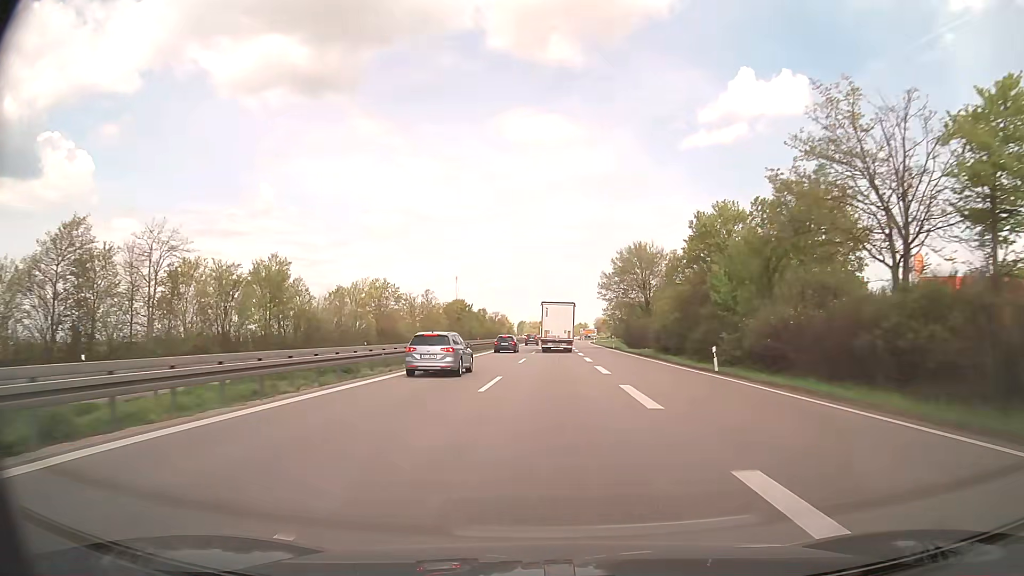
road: trunk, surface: asphalt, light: Day
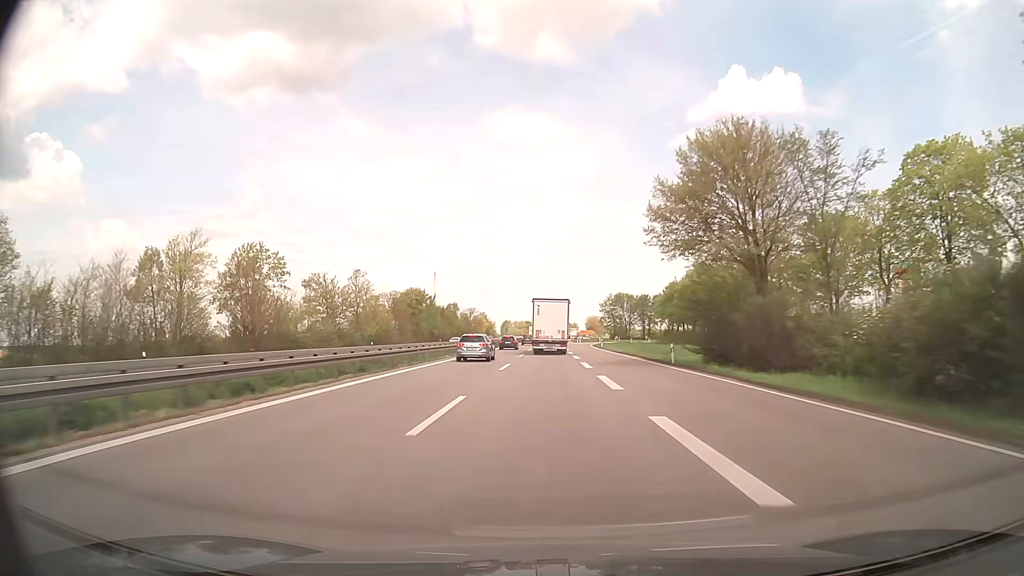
(+0.5, +43.3) m; +1°
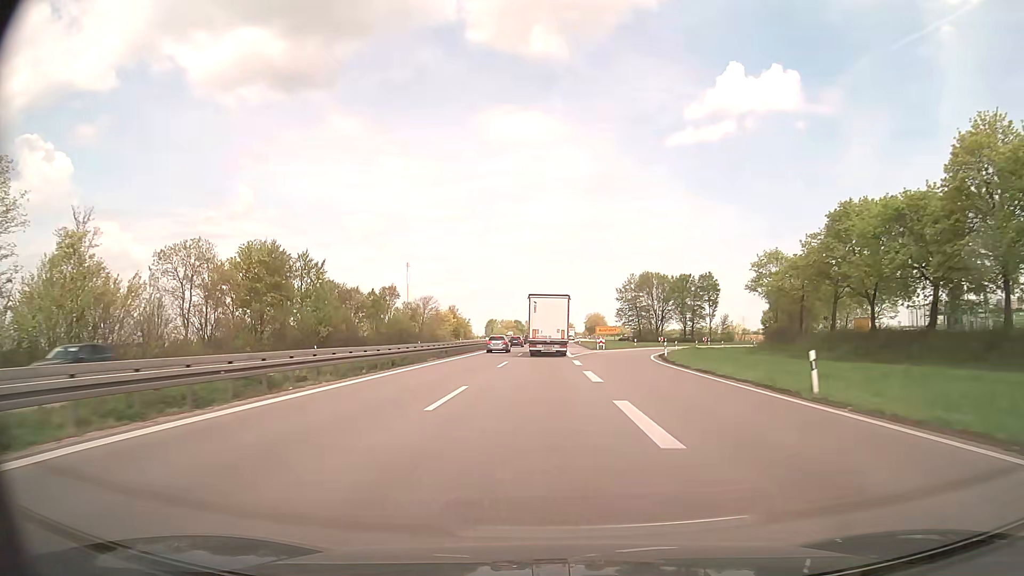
(+0.4, +68.8) m; +1°
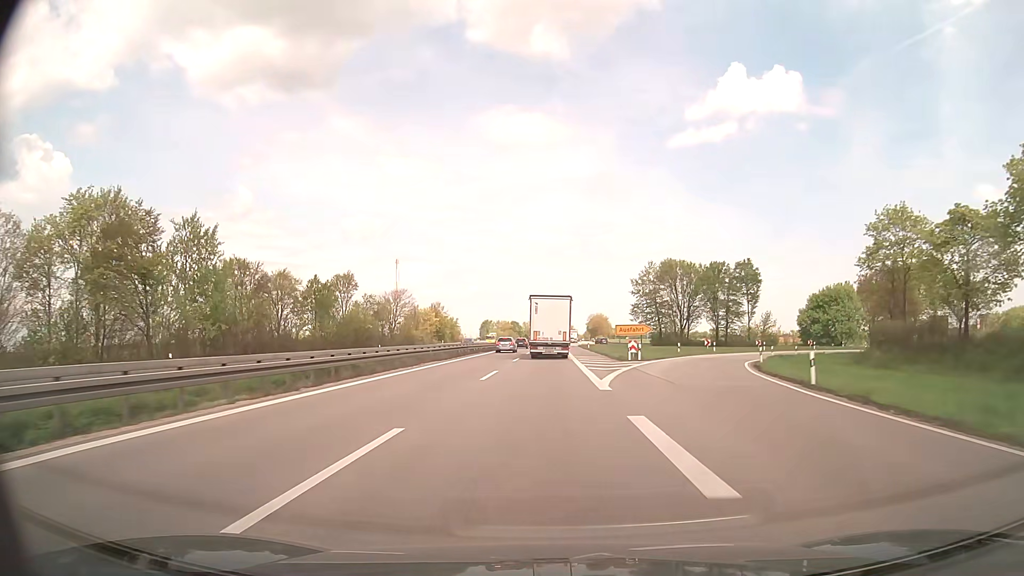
(0.0, +26.5) m; 0°
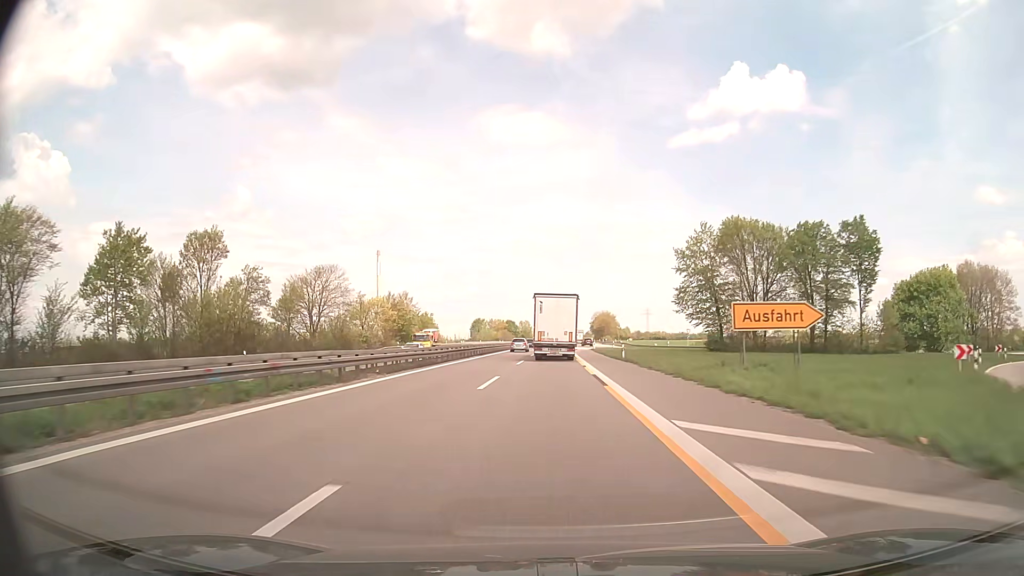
(0.0, +40.3) m; 0°
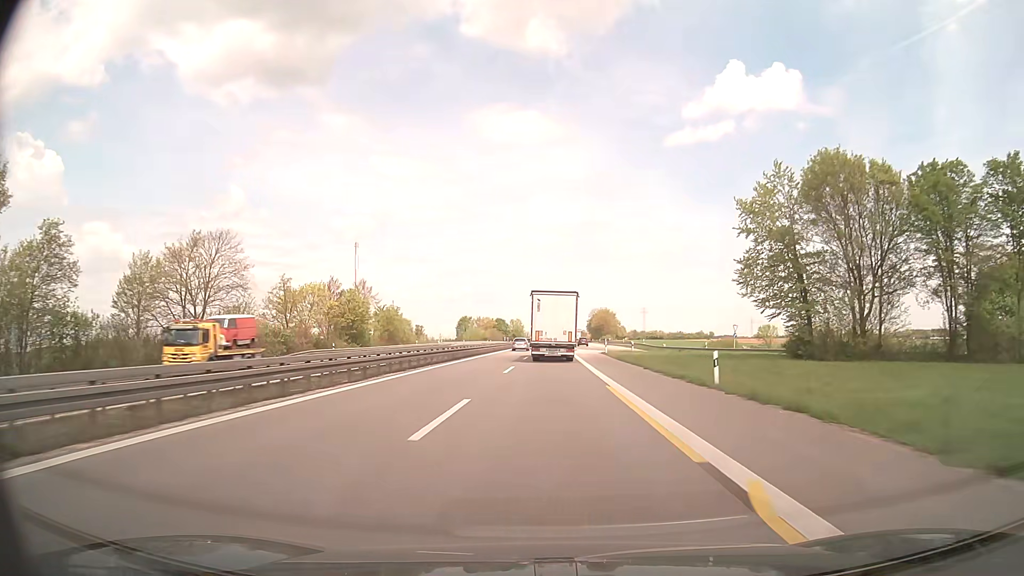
(+0.1, +27.3) m; +1°
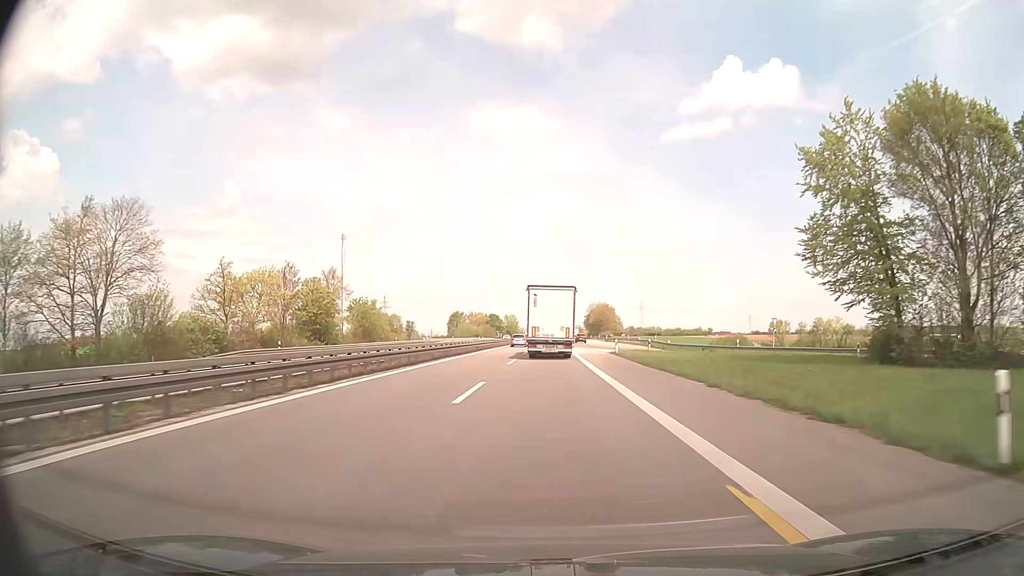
(+0.1, +13.5) m; 0°
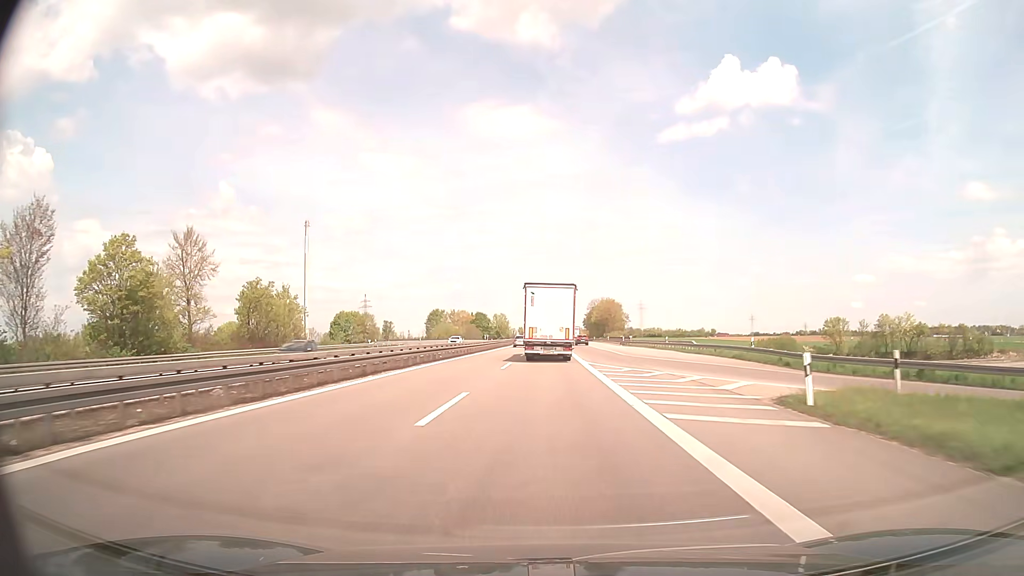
(+0.1, +39.2) m; 0°
(0, +10) (0, +20) (0, +30) (0, +40) (0, +50) (0, +60) (0, +70) (+1, +80) (+1, +90) (+1, +100) m
